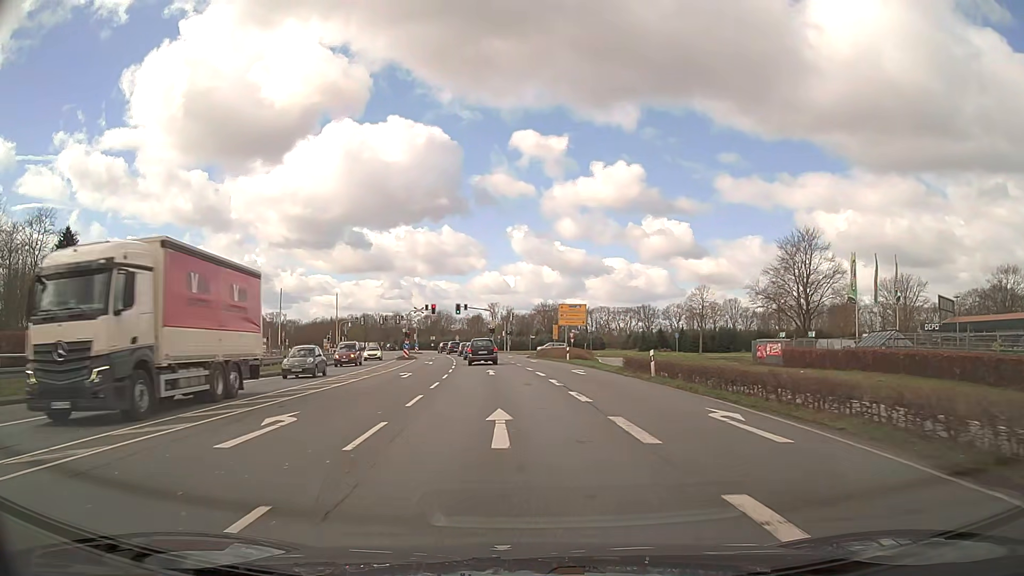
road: primary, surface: asphalt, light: Day
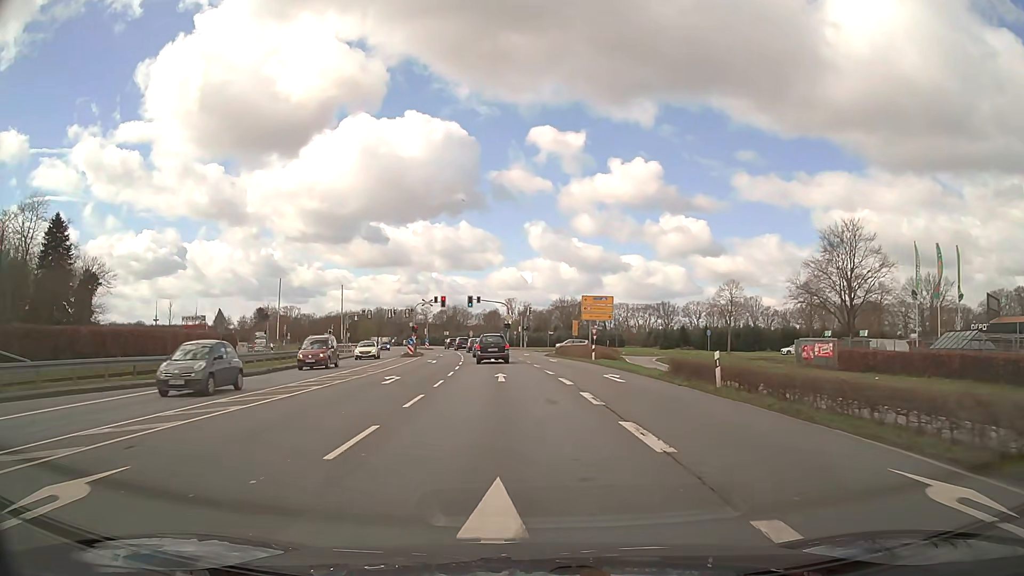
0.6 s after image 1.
(-0.1, +7.0) m; -1°
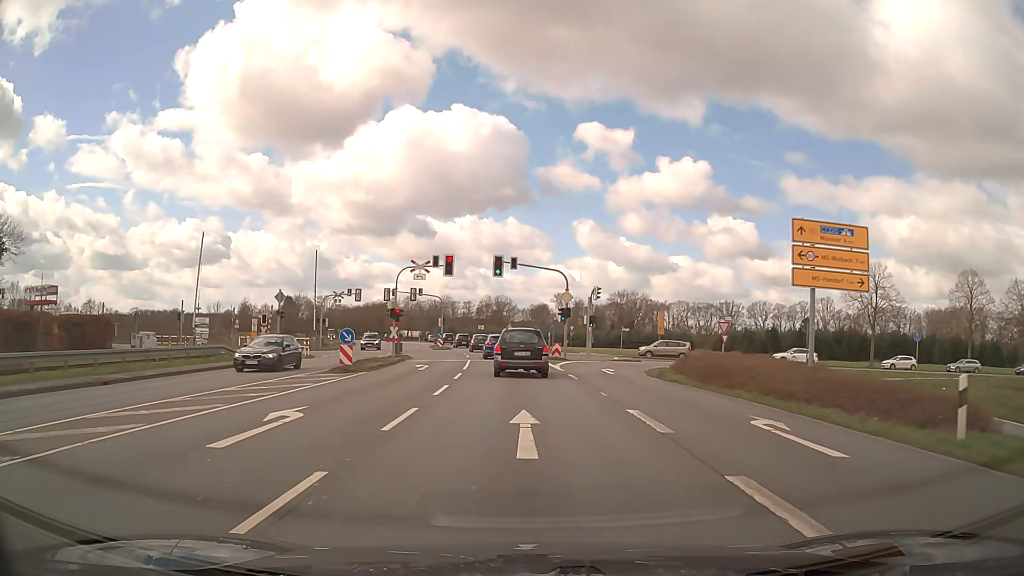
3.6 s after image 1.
(-1.5, +34.1) m; -4°
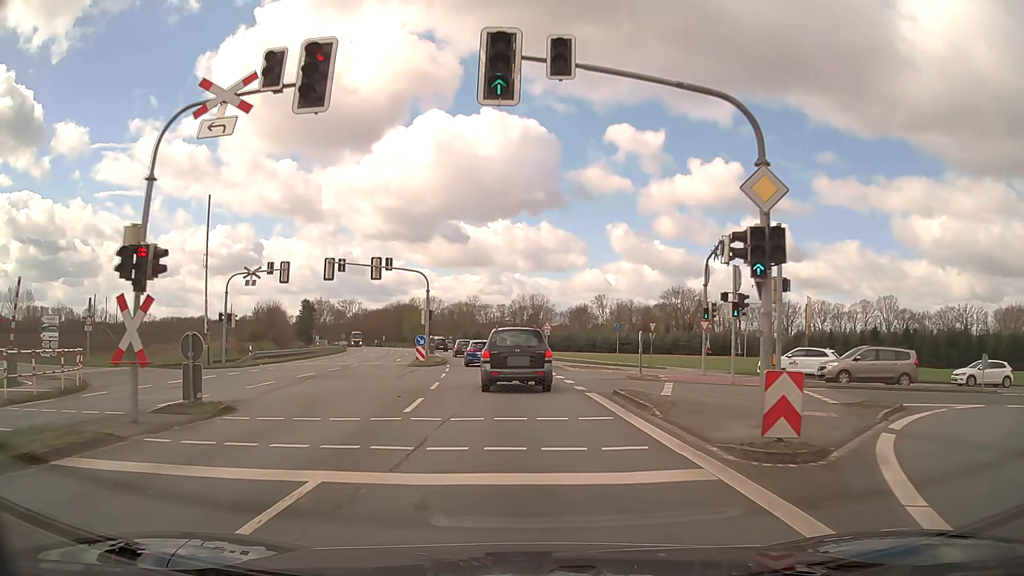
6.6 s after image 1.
(-0.5, +31.1) m; -3°
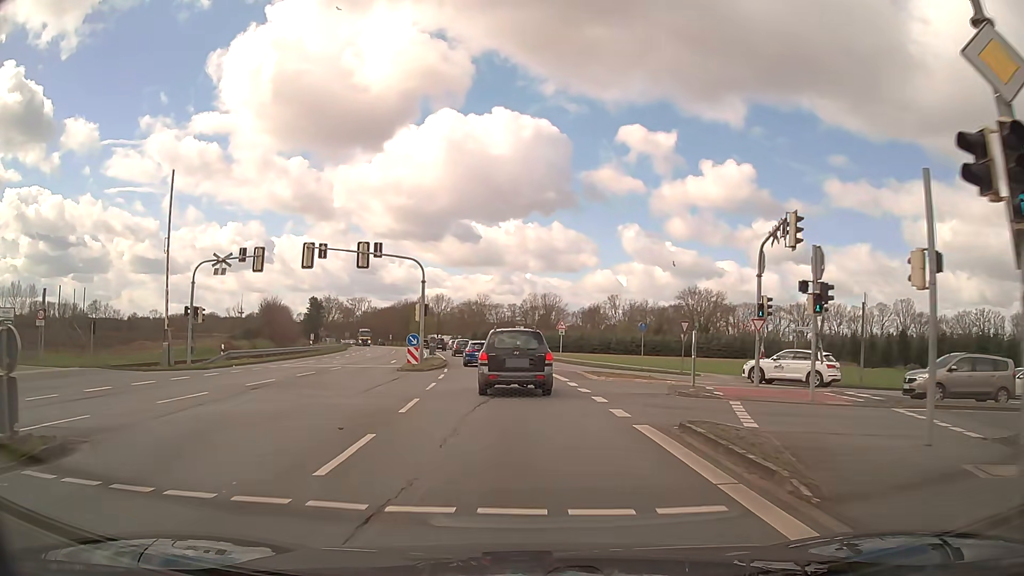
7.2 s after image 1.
(-0.1, +6.1) m; -1°
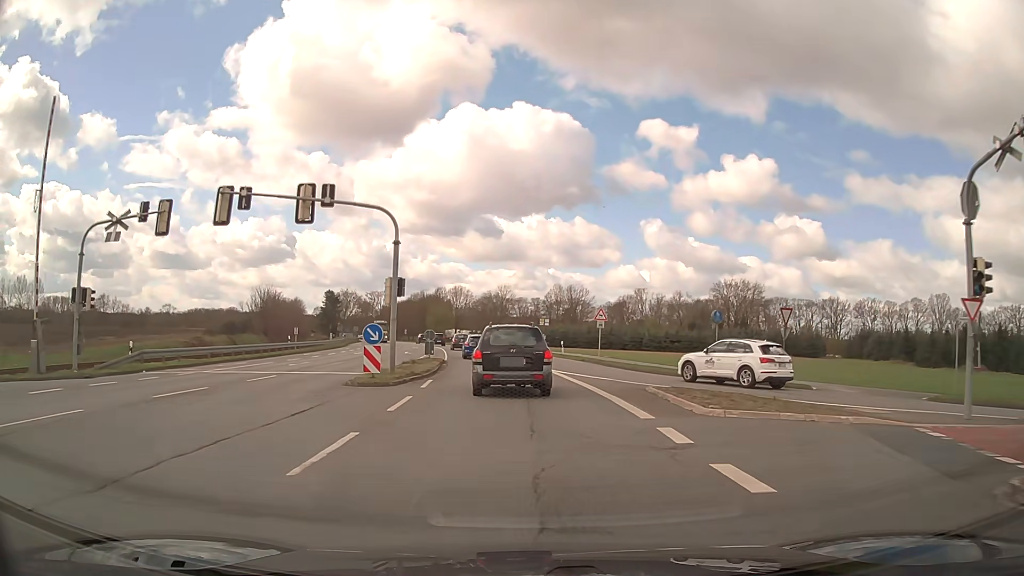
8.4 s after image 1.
(-0.2, +12.6) m; -2°
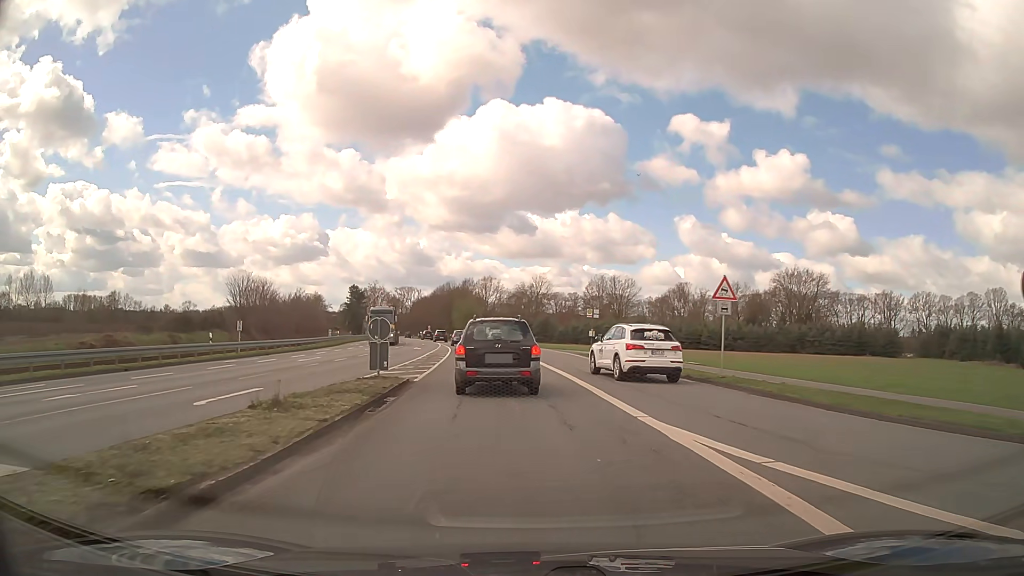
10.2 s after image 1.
(-0.5, +19.8) m; -3°
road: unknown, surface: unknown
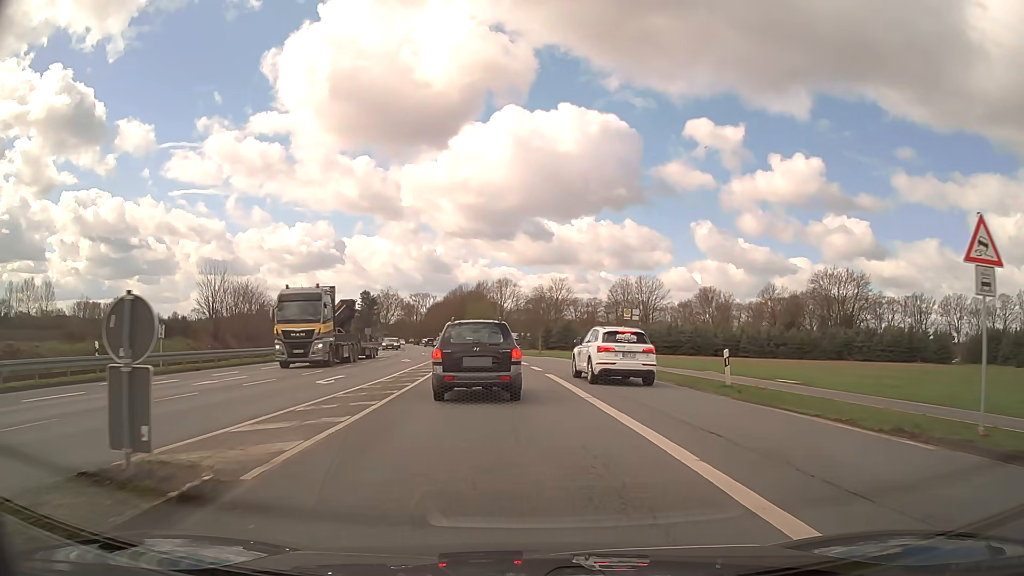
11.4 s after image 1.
(-0.2, +12.1) m; -1°
(0, +10) (-1, +20) (-2, +30) (-3, +40) (-4, +50) (-5, +60) (-7, +70) (-9, +79) (-10, +89) (-12, +99) m
